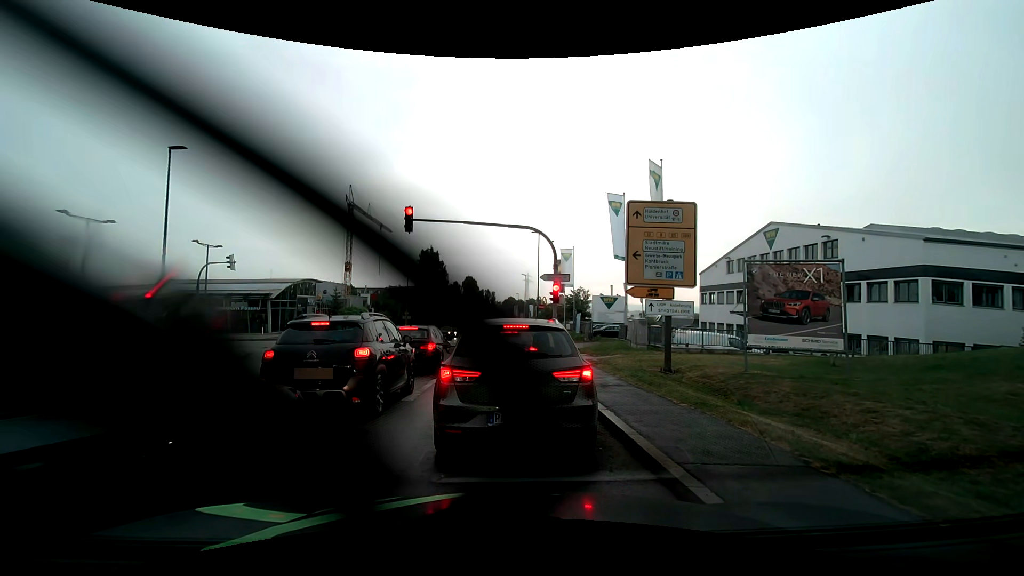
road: secondary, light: Day
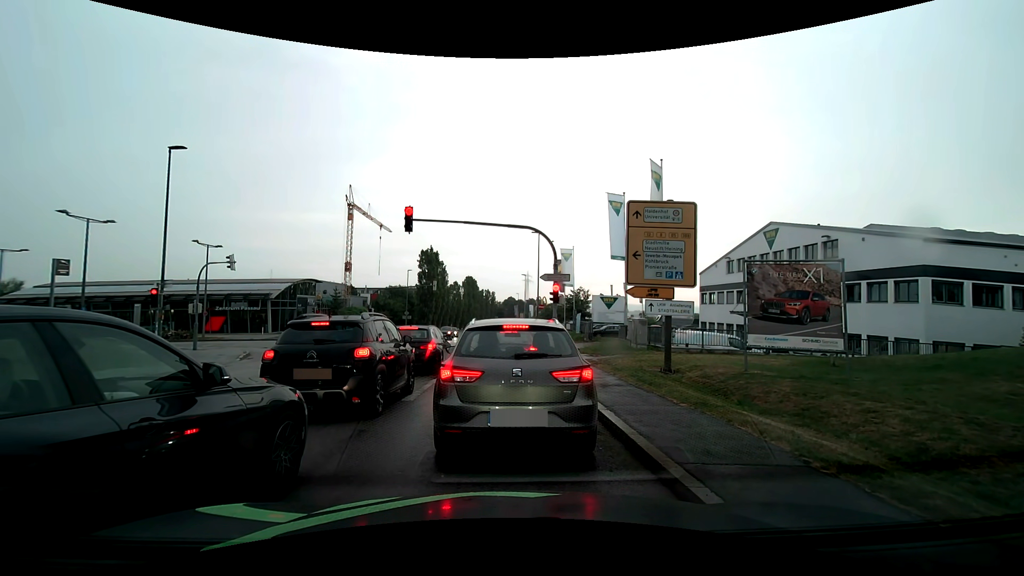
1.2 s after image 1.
(0.0, 0.0) m; 0°
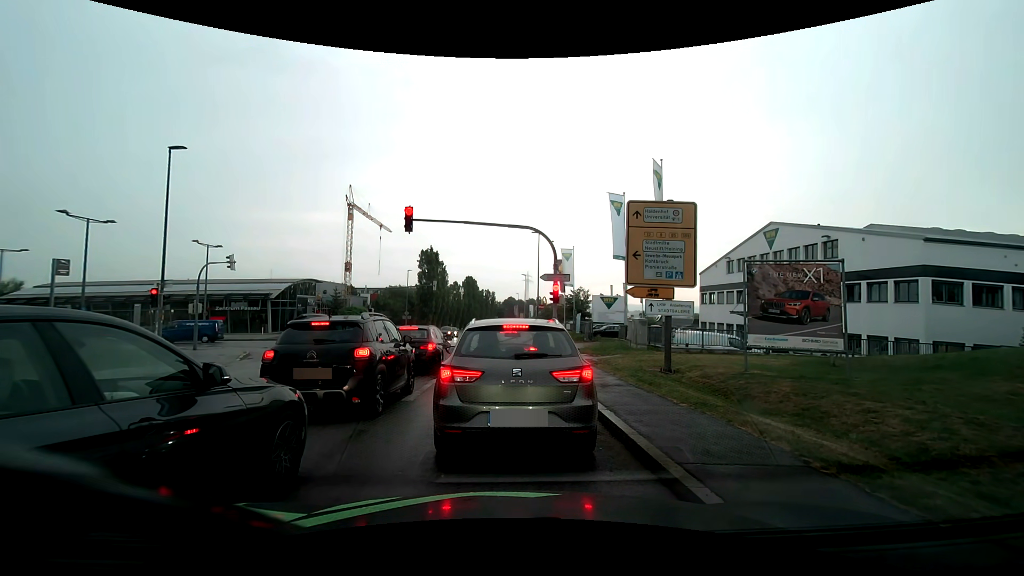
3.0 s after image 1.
(0.0, 0.0) m; 0°
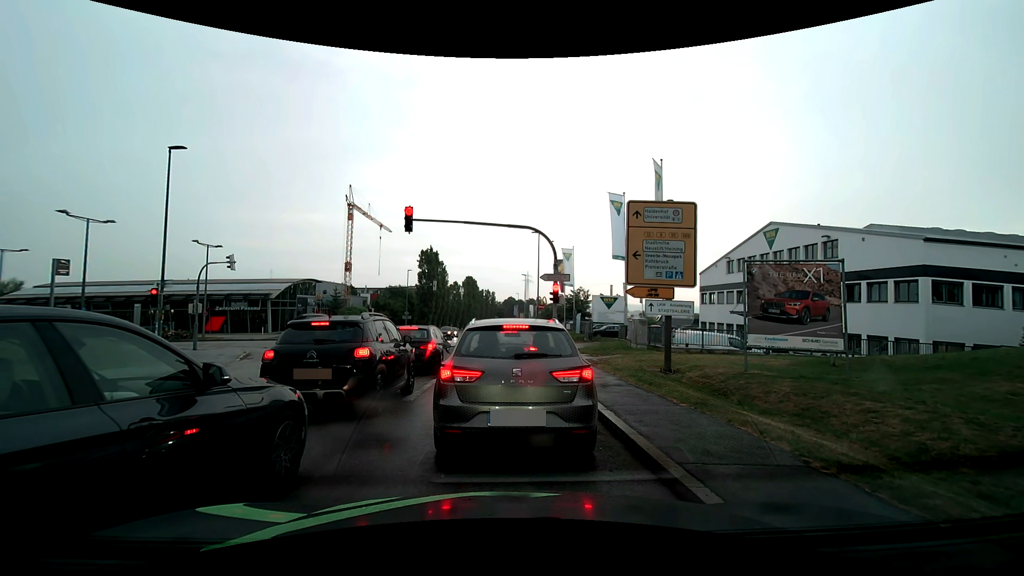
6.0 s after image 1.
(0.0, 0.0) m; 0°
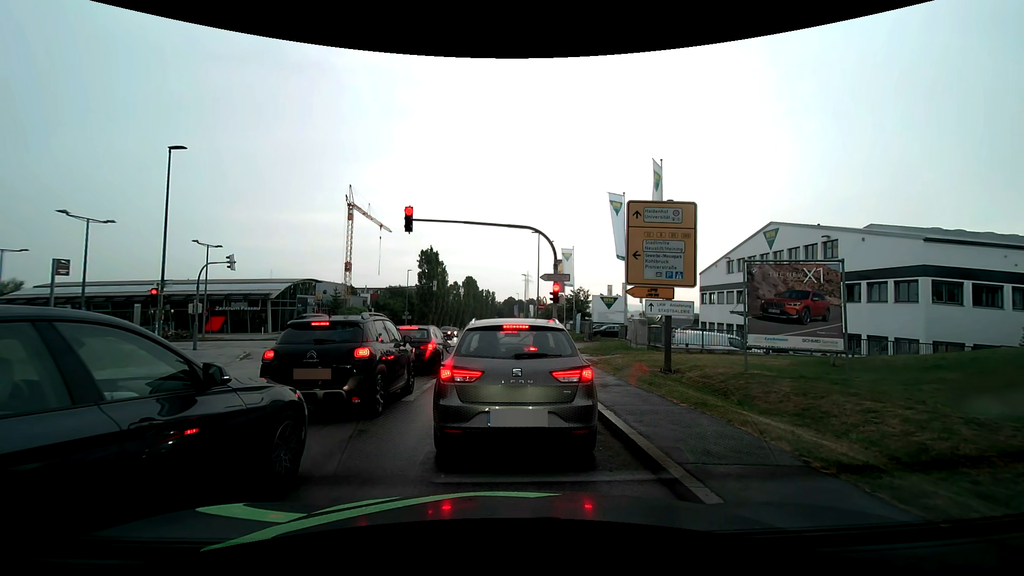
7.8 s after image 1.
(0.0, 0.0) m; 0°
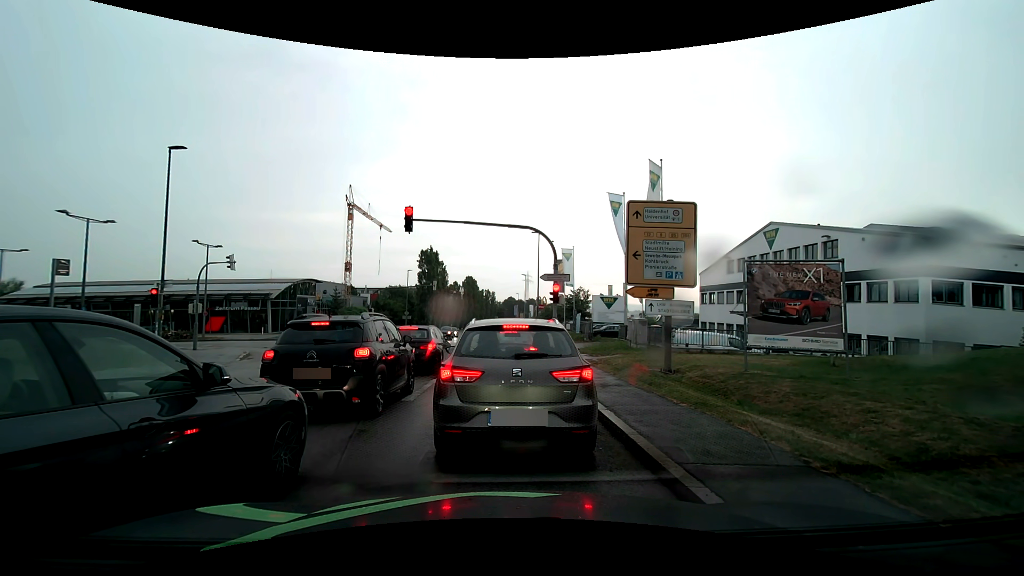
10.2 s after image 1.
(0.0, 0.0) m; 0°
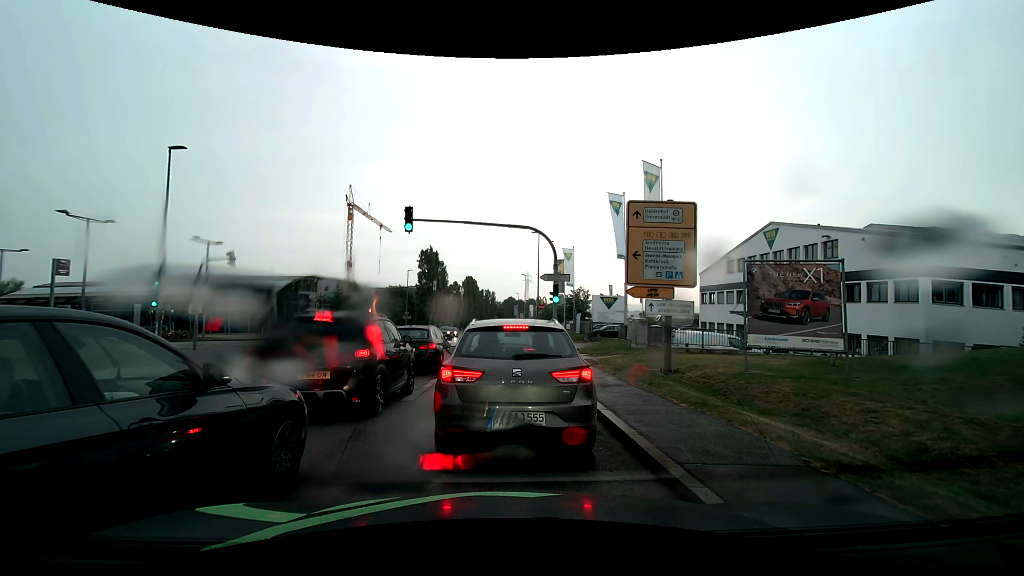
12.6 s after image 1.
(0.0, 0.0) m; 0°
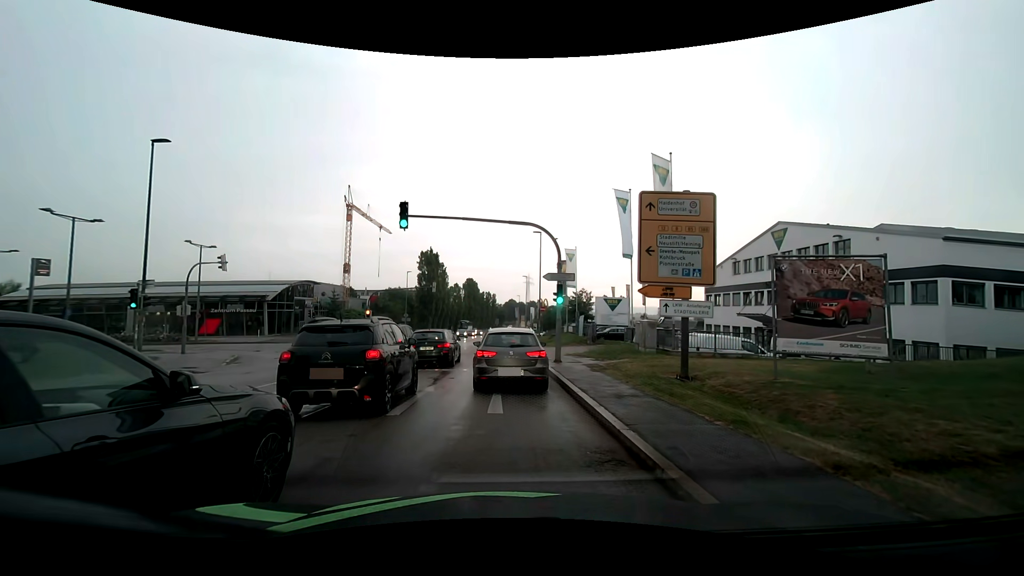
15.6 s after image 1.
(0.0, +1.4) m; -1°
(0, +10) (0, +20) (-1, +30) (-1, +40) (-1, +50) (-1, +60) (-2, +70) (-2, +80) (-2, +90) (-3, +100) m
